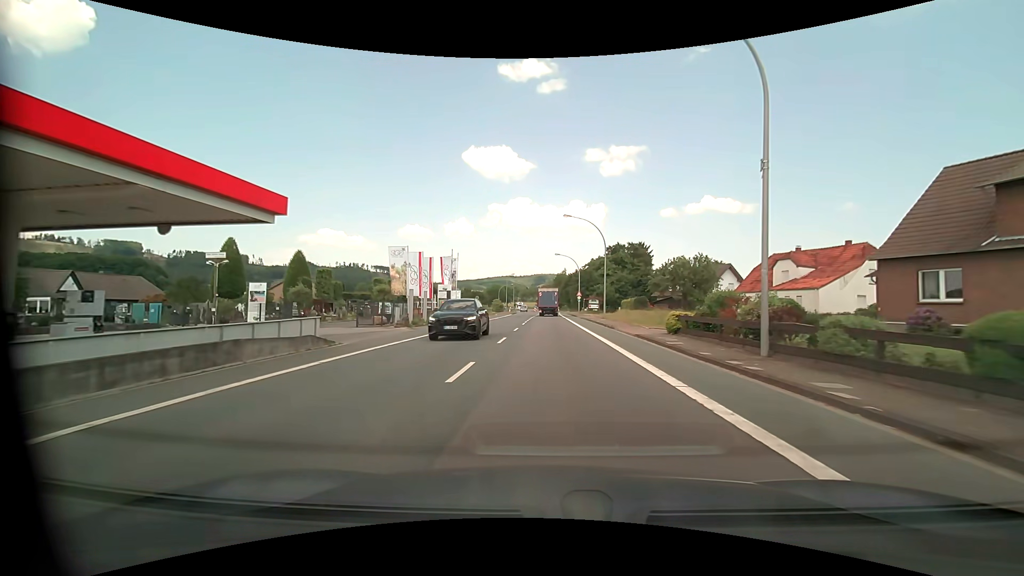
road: primary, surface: asphalt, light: Day
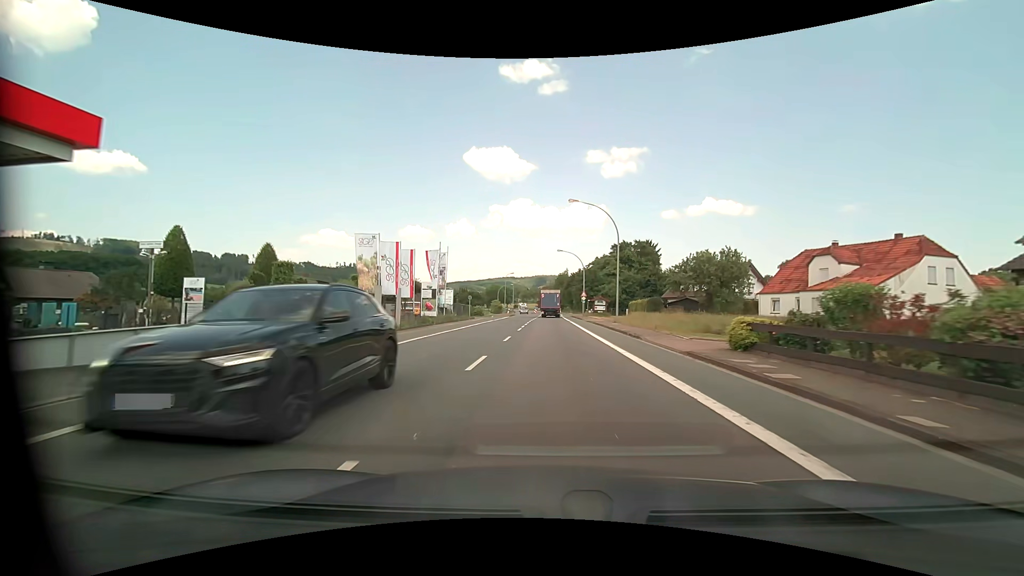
(0.0, +7.5) m; 0°
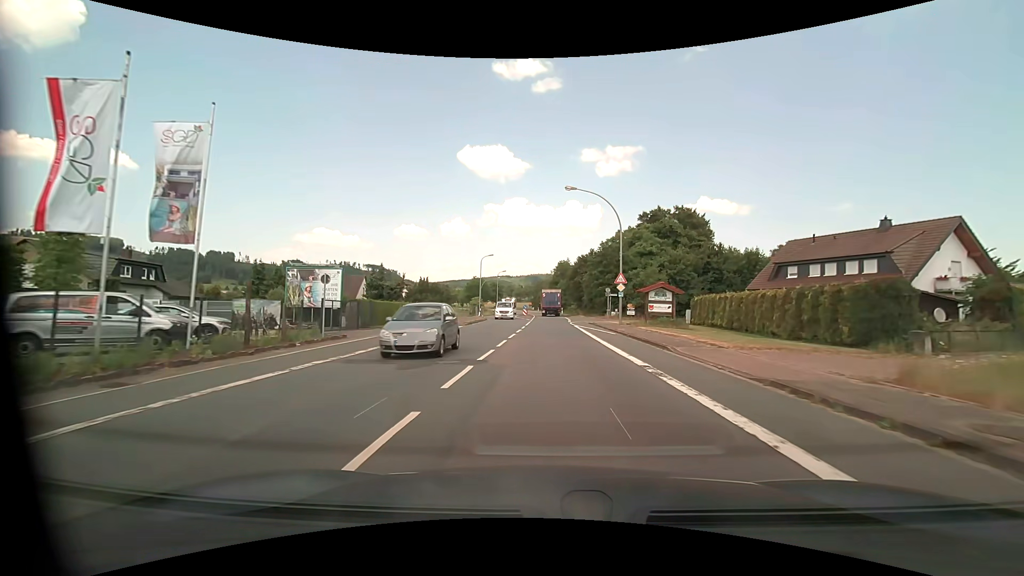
(+0.1, +38.8) m; 0°
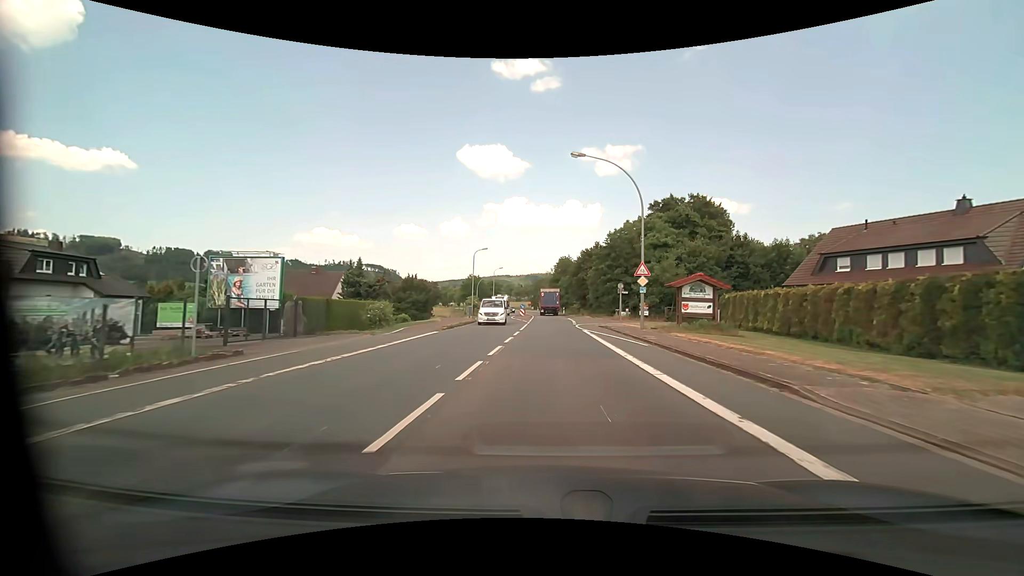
(0.0, +7.8) m; 0°
(0, +10) (0, +20) (0, +30) (0, +40) (0, +50) (0, +60) (0, +70) (0, +80) (0, +90) (-1, +100) m
